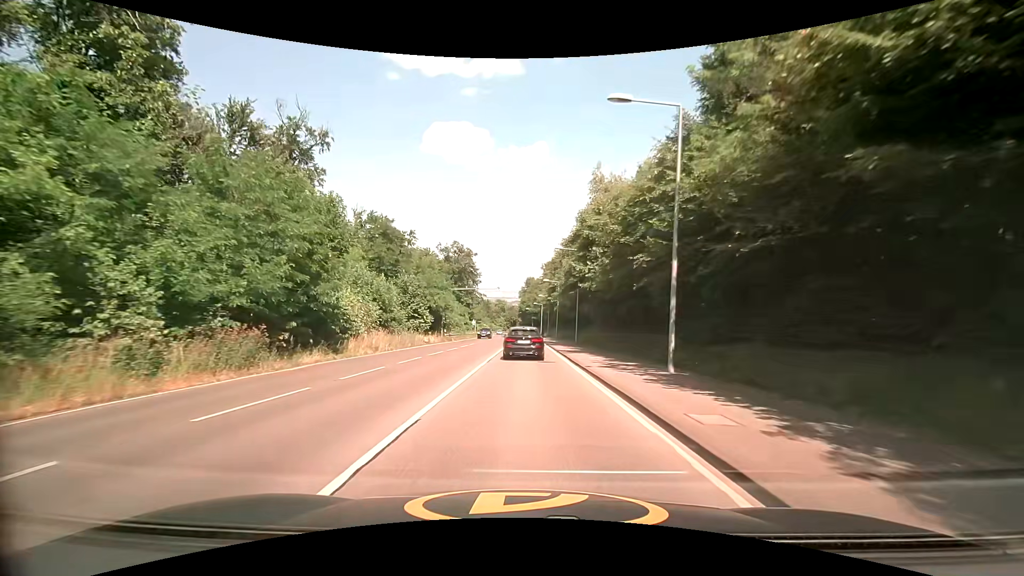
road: secondary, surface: asphalt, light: Day
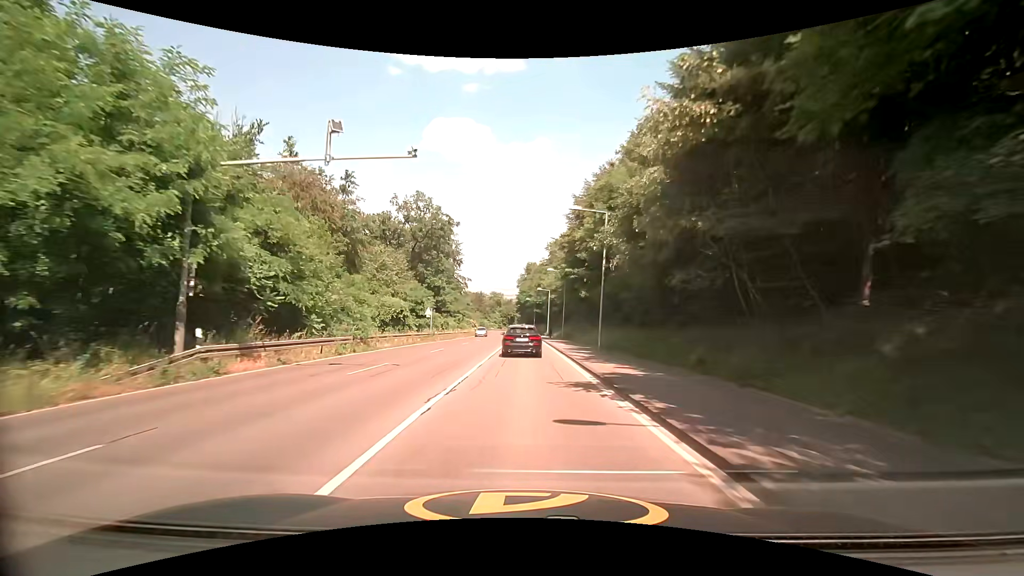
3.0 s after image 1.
(-0.1, +41.7) m; -1°
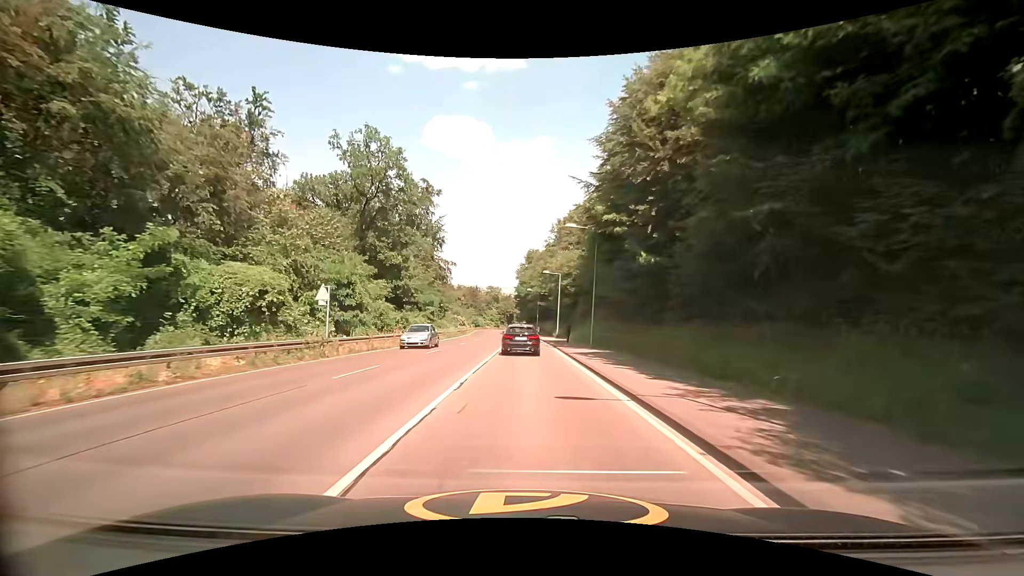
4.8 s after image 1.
(+0.1, +25.5) m; +1°
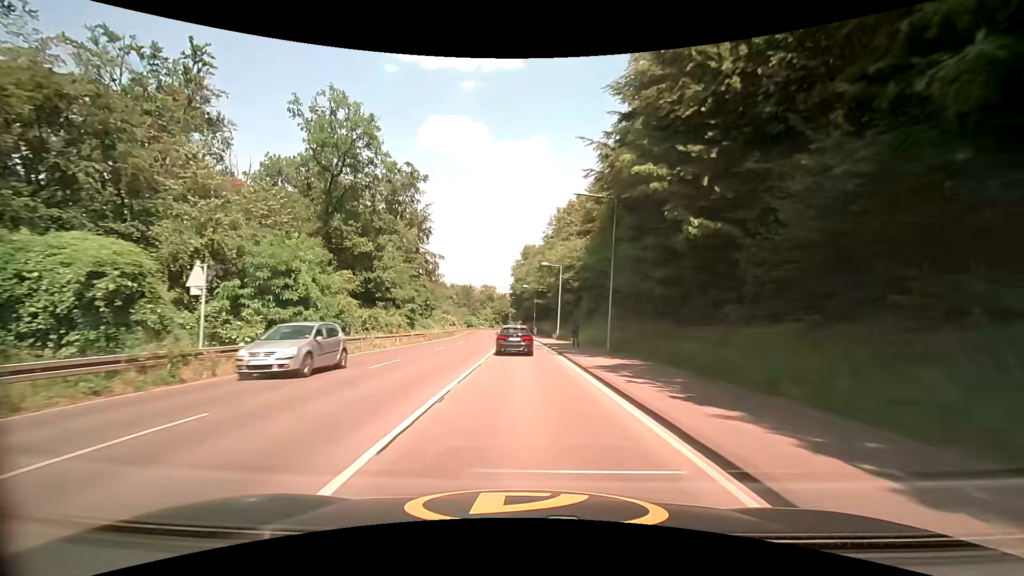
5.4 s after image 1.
(0.0, +8.6) m; 0°
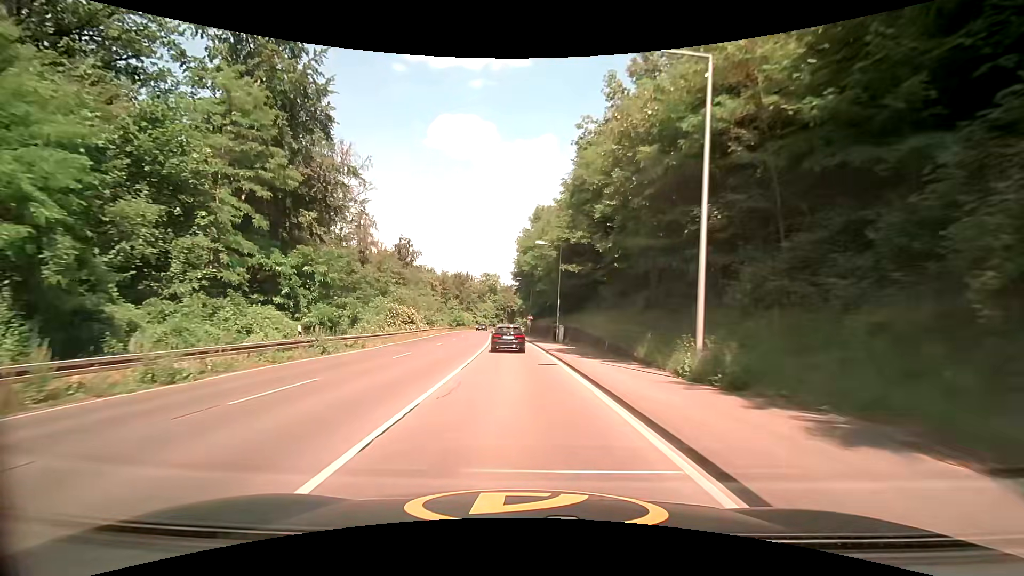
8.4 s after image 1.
(-0.4, +43.2) m; -1°
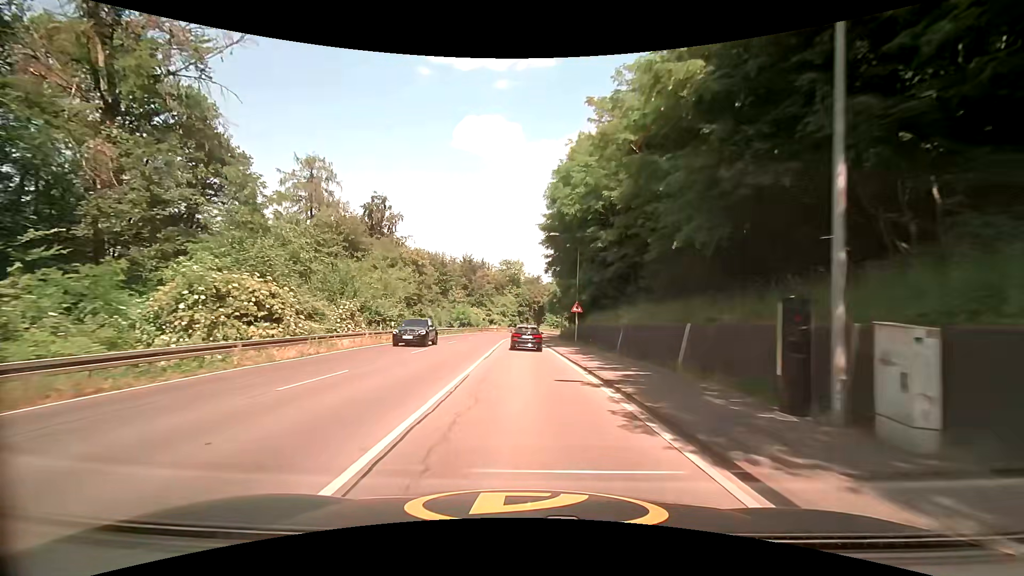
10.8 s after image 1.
(-1.2, +35.2) m; -3°
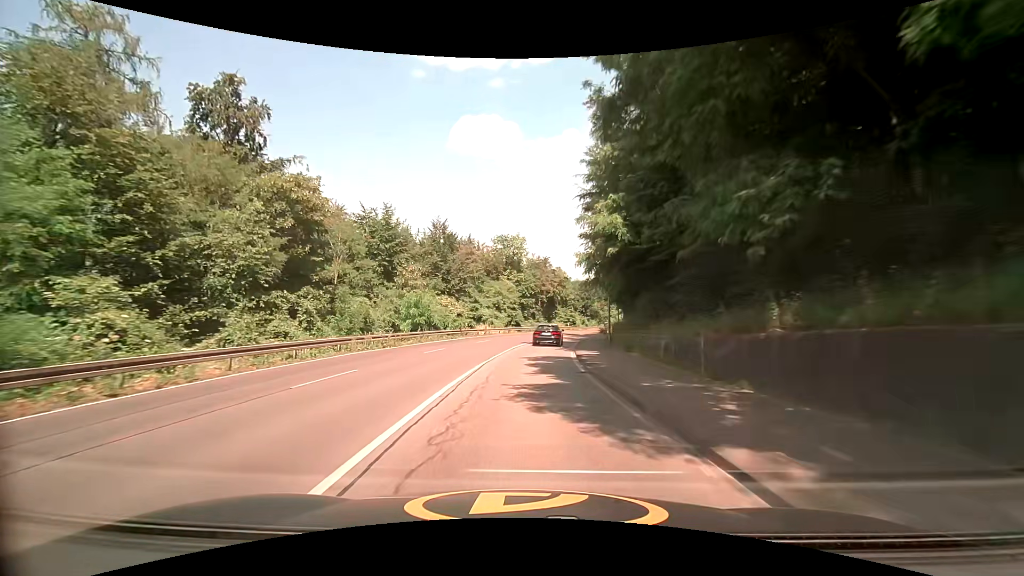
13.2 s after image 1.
(-0.7, +35.2) m; -1°
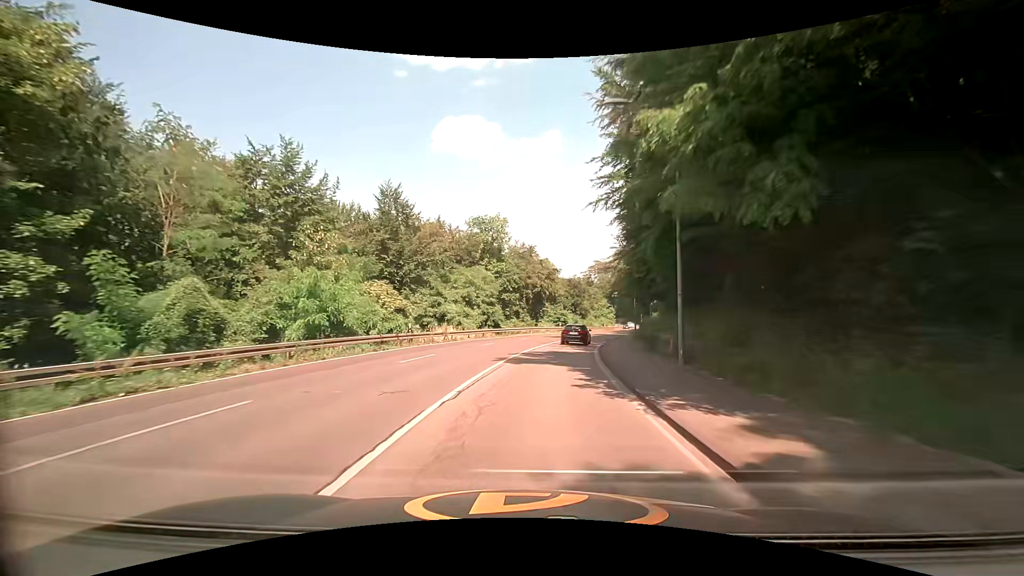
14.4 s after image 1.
(-0.1, +17.6) m; 0°
(0, +10) (+1, +20) (+2, +30) (+4, +40) (+7, +49) (+9, +59) (+12, +69) (+16, +78) (+18, +88) (+21, +97) m
